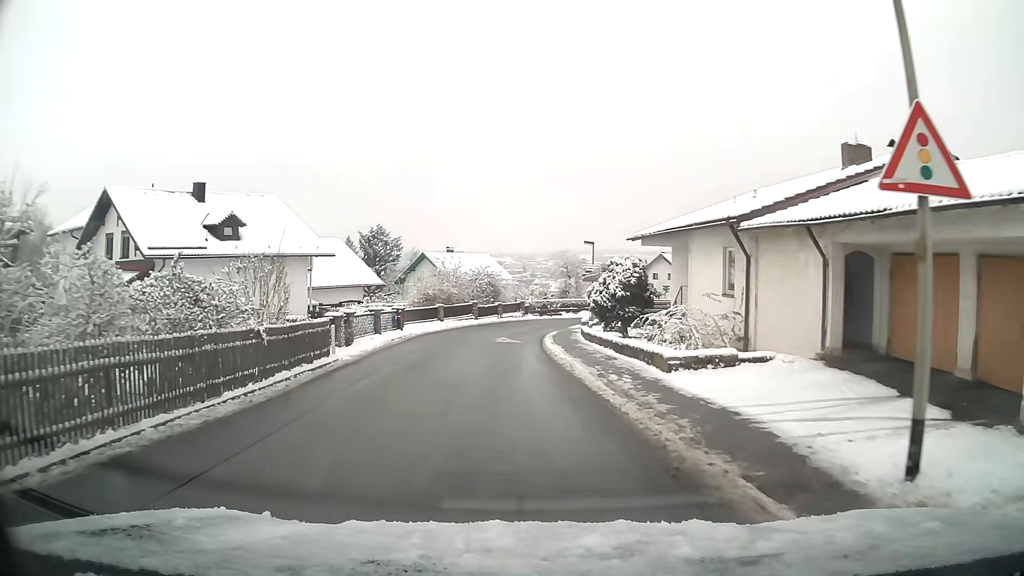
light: Day
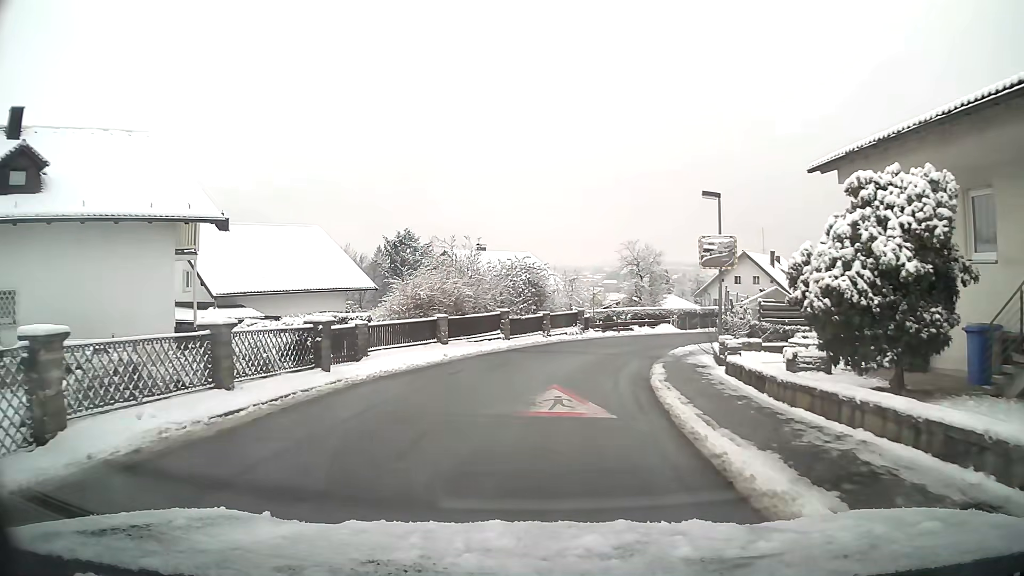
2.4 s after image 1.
(-0.7, +17.6) m; -3°
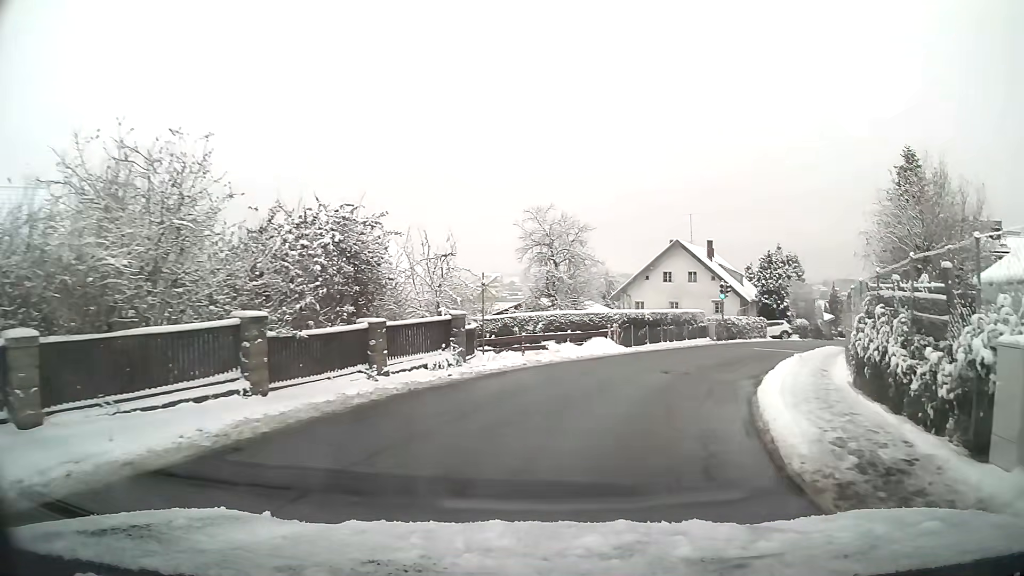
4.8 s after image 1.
(+1.2, +17.1) m; +12°
(+1, +10) (+5, +19) (+10, +28) (+15, +36) (+20, +45) (+26, +53) (+30, +62) (+35, +71) (+40, +80) (+44, +89) m
